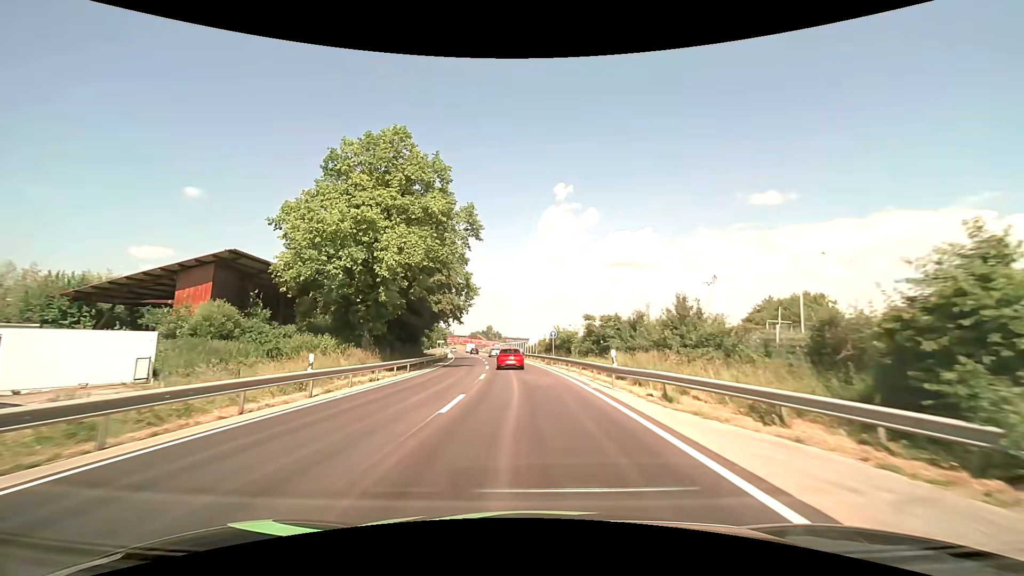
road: primary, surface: asphalt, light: Day
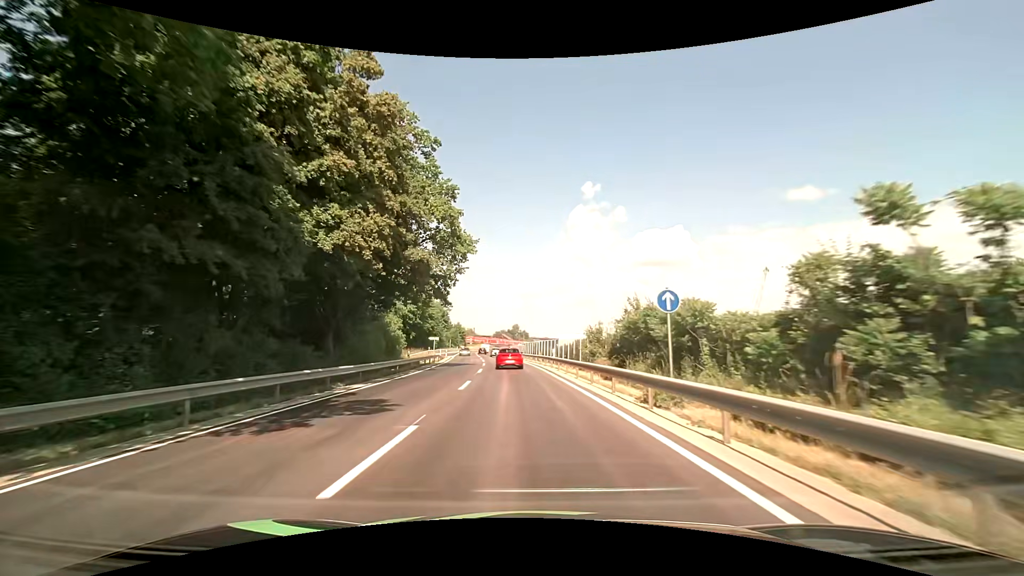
(-0.8, +30.3) m; -3°
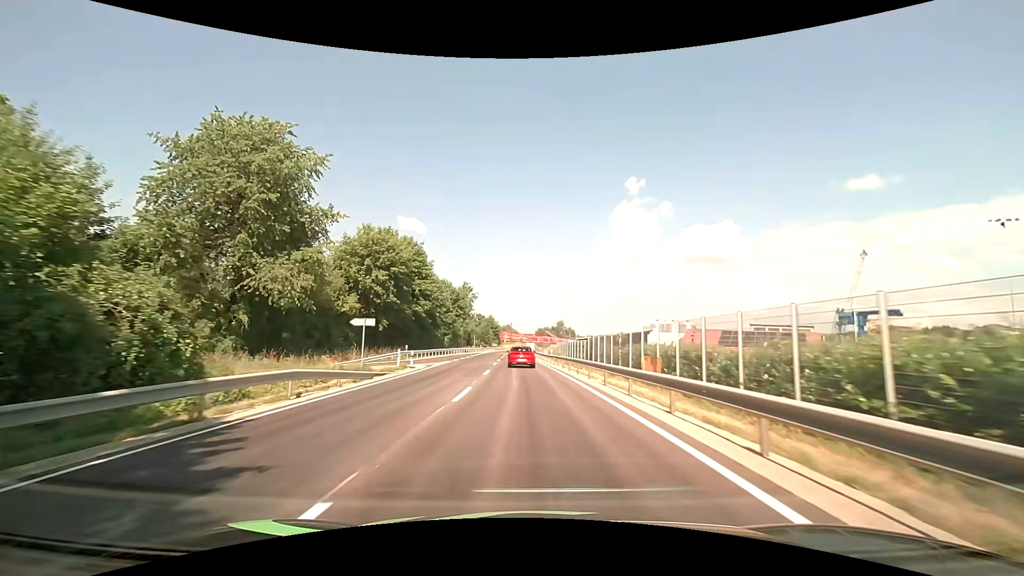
(-1.7, +40.7) m; -5°
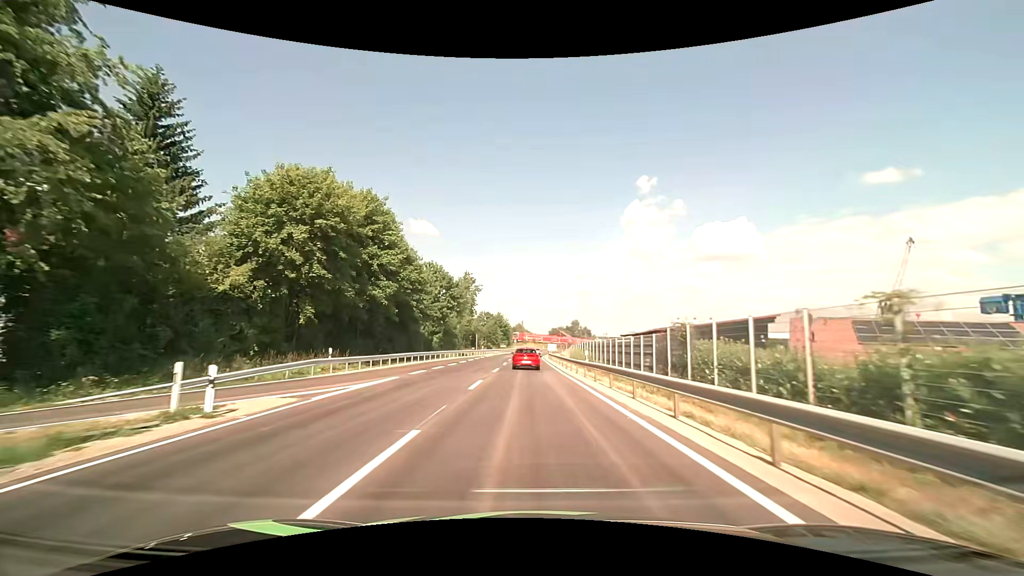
(-0.3, +20.4) m; -1°
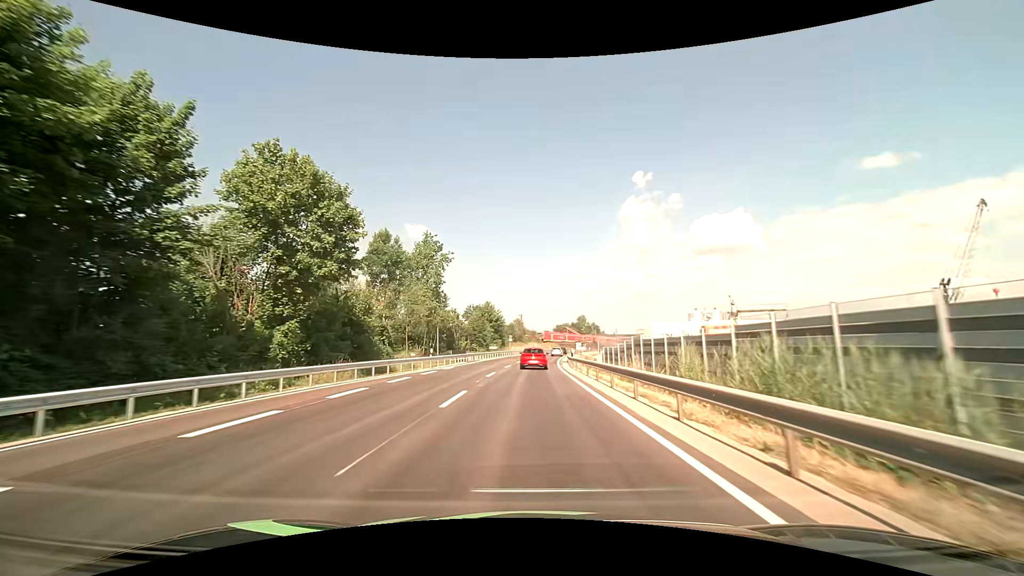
(-0.3, +40.9) m; 0°
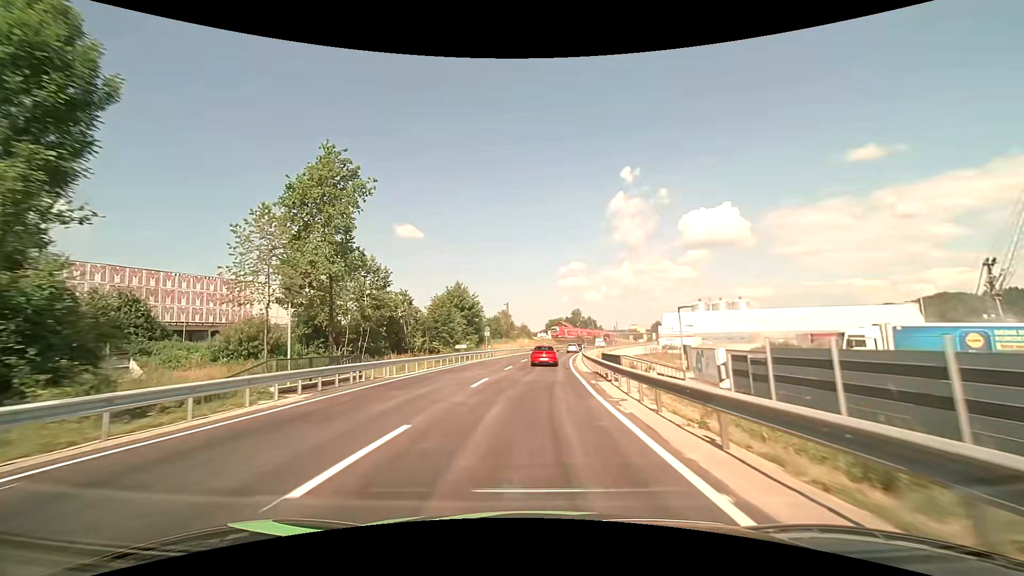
(+0.2, +30.8) m; +1°
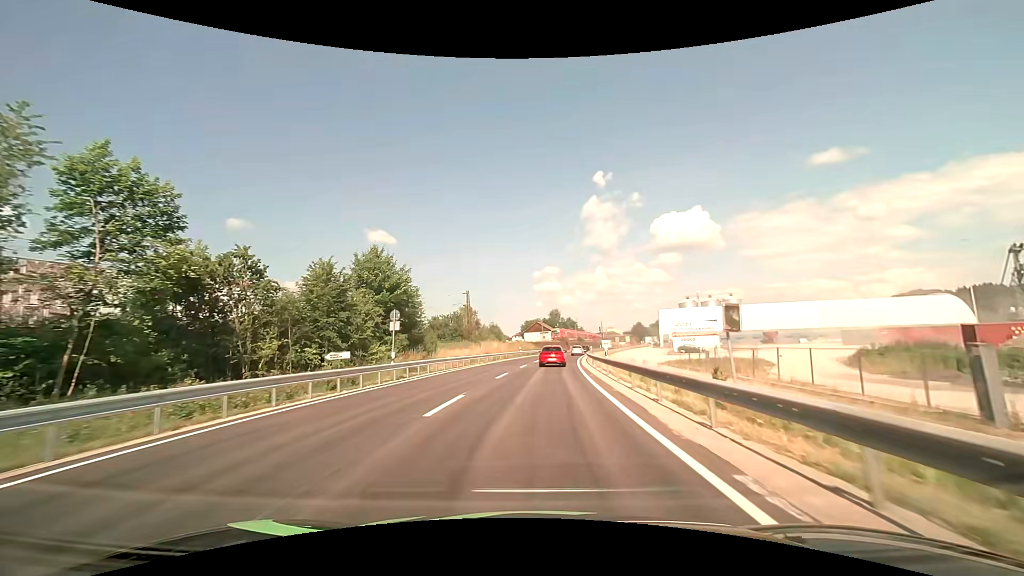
(+0.6, +31.0) m; +3°
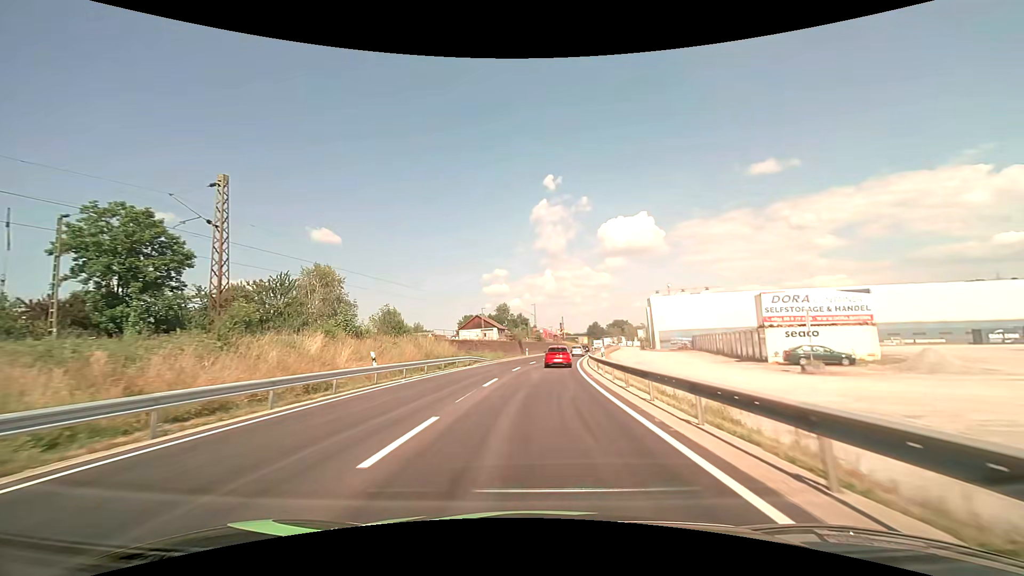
(+2.7, +51.8) m; +6°
(0, +10) (0, +20) (+1, +30) (+2, +40) (+3, +50) (+4, +60) (+5, +70) (+7, +80) (+8, +89) (+10, +99) m
